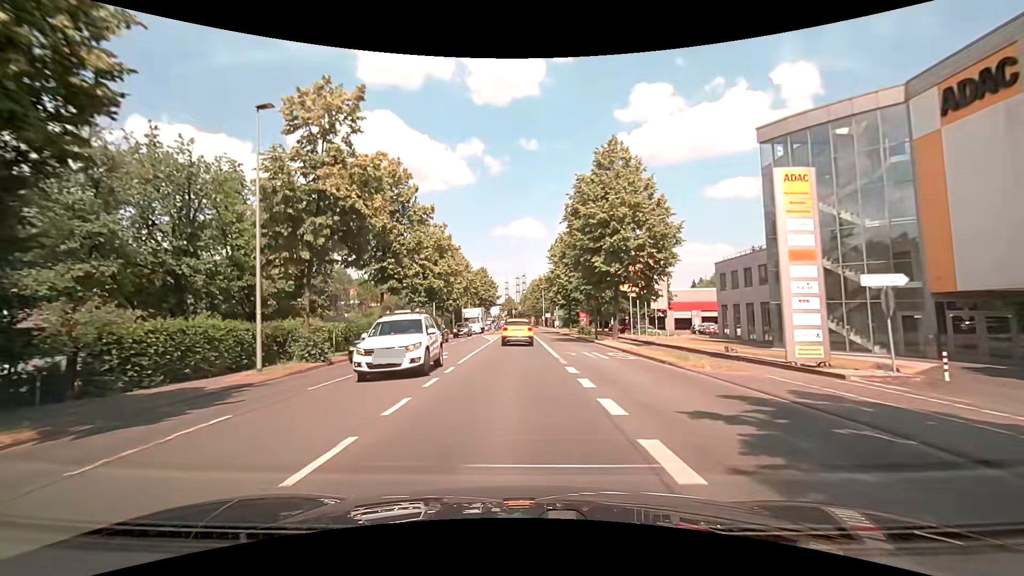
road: secondary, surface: asphalt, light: Day
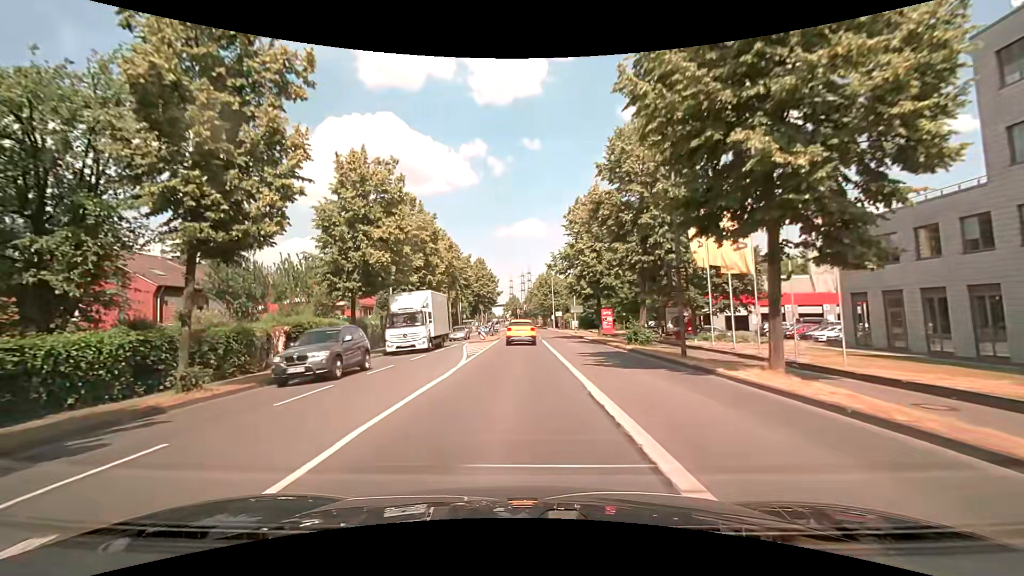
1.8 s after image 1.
(+0.1, +20.2) m; 0°
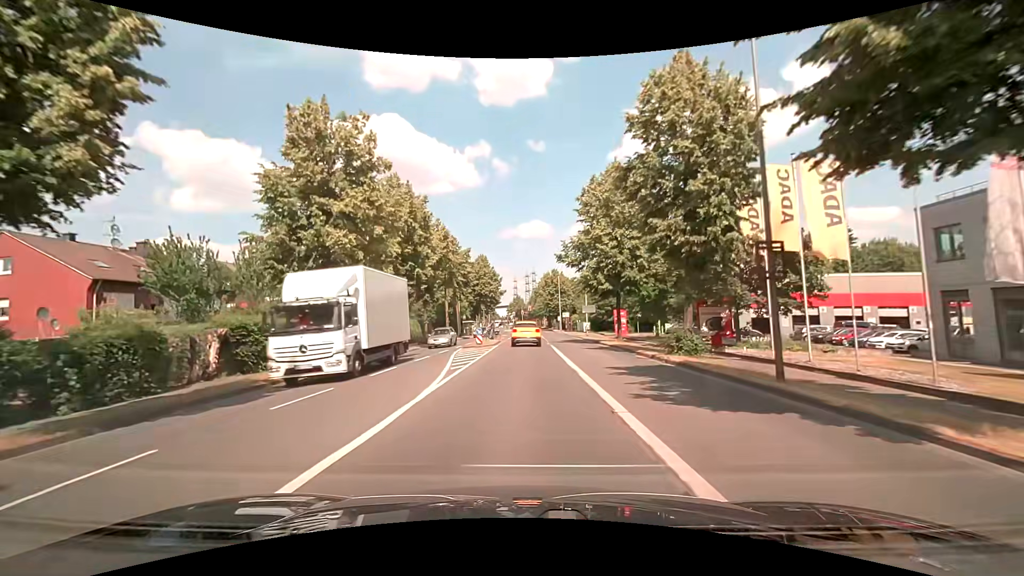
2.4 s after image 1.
(-0.1, +6.5) m; -1°
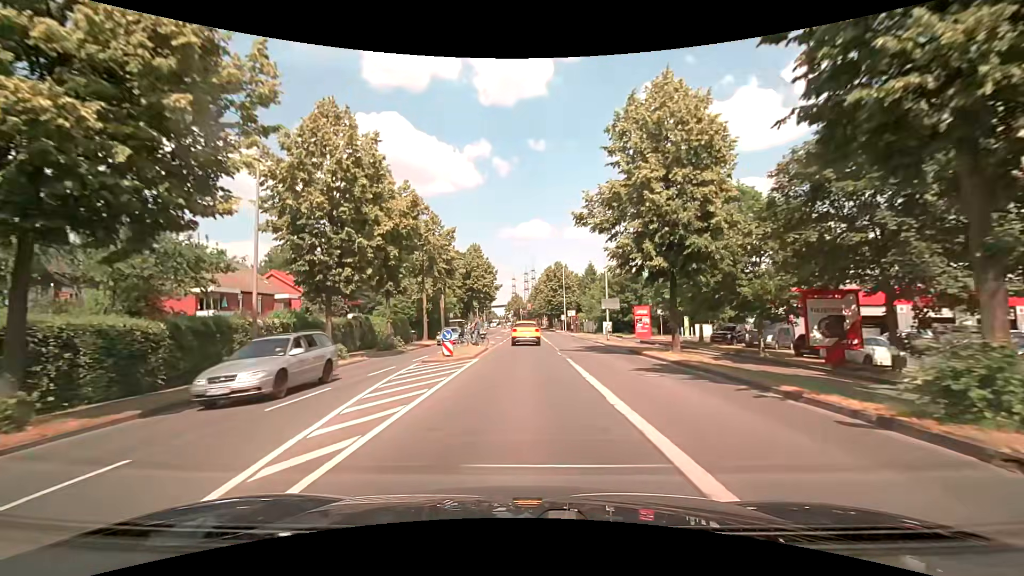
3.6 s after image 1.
(0.0, +12.8) m; 0°
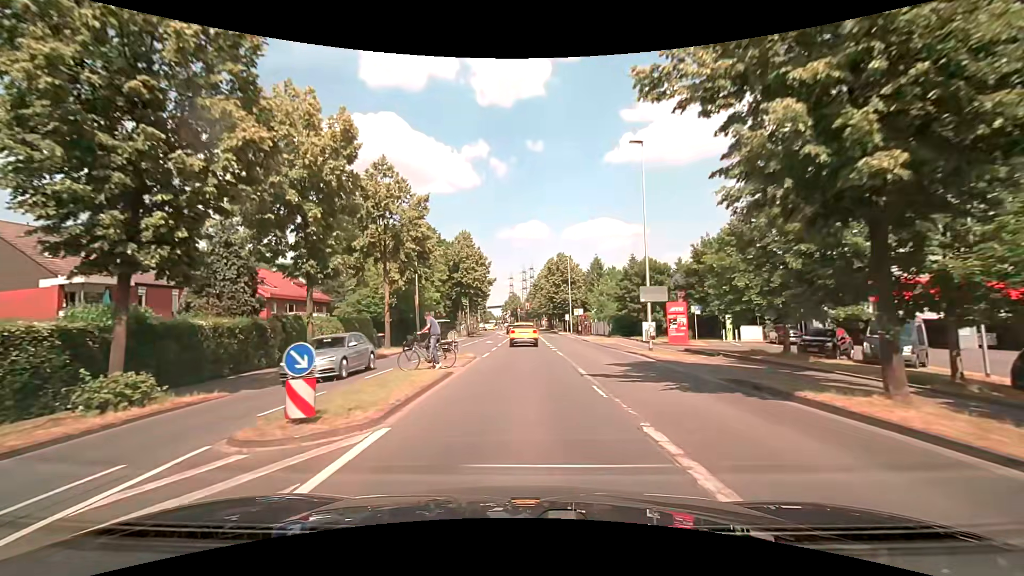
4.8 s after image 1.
(+0.1, +12.5) m; 0°
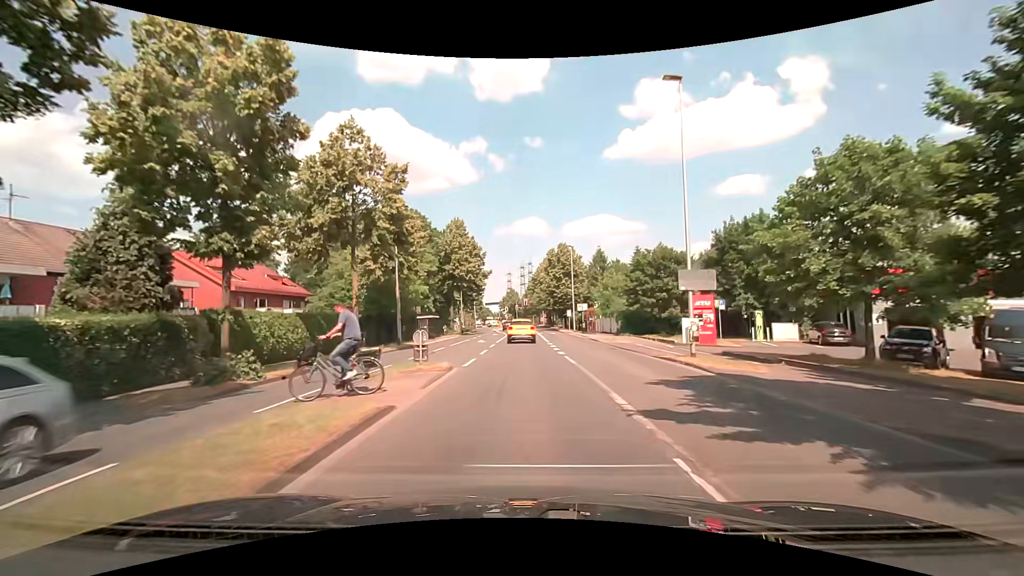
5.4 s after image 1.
(0.0, +6.2) m; 0°
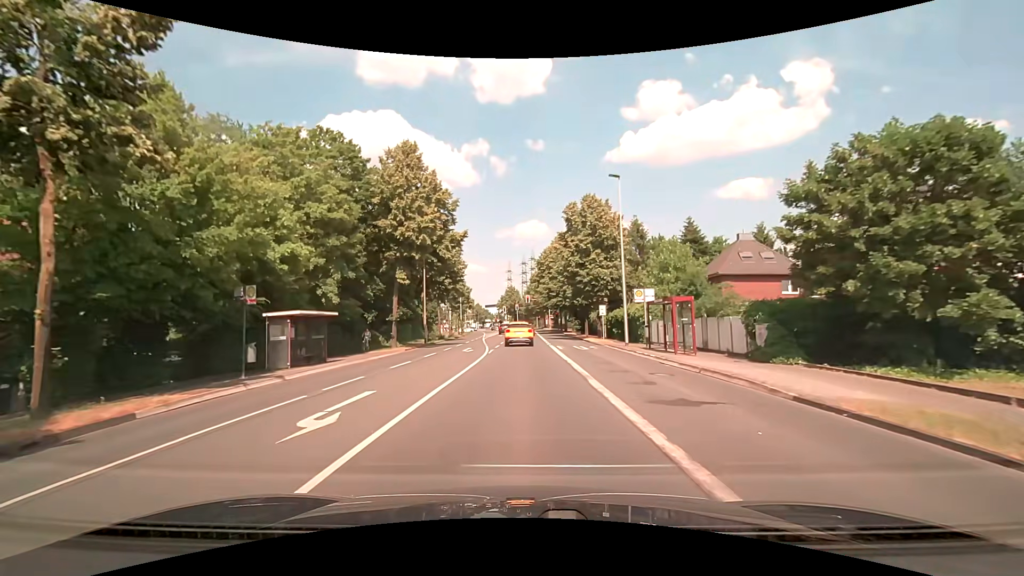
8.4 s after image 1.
(0.0, +29.4) m; 0°
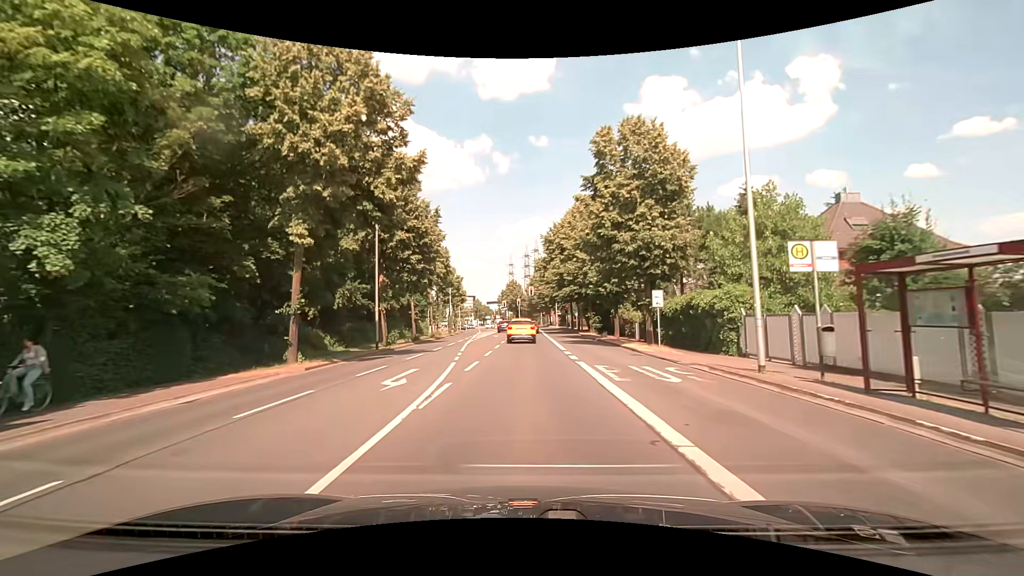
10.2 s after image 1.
(0.0, +16.2) m; 0°
